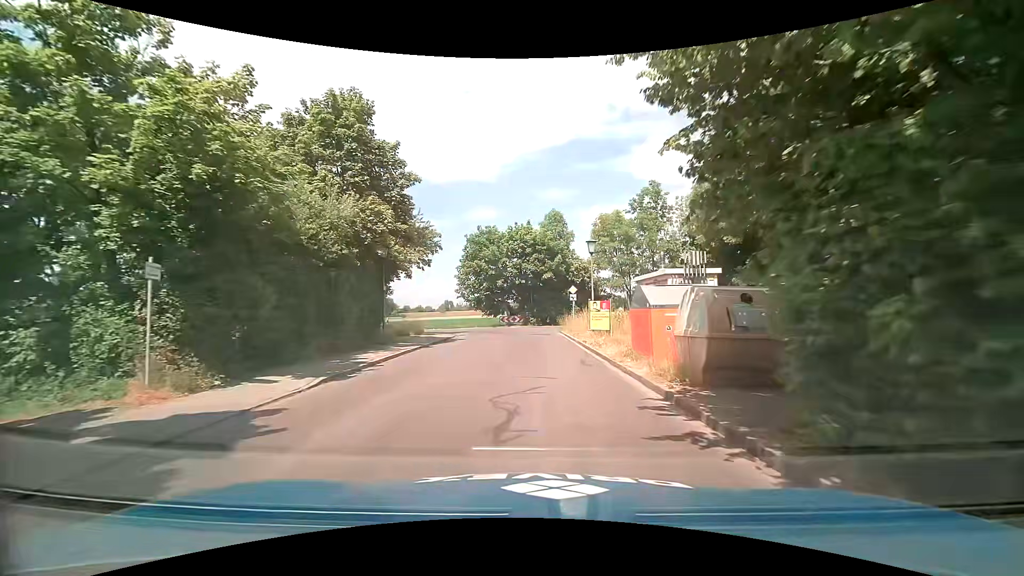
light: Day
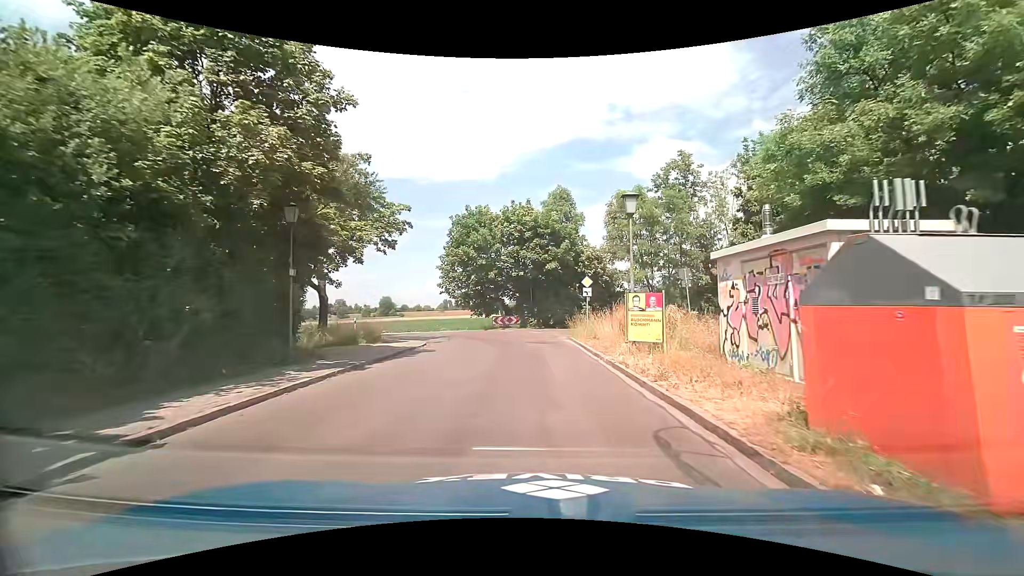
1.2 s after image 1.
(-0.1, +8.5) m; -1°
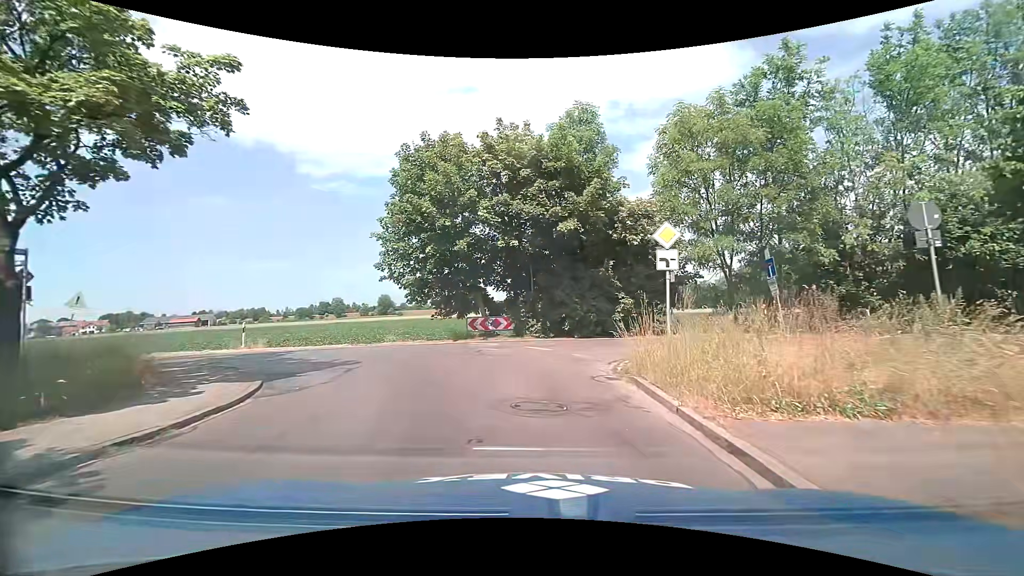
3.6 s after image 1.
(+0.2, +14.7) m; 0°
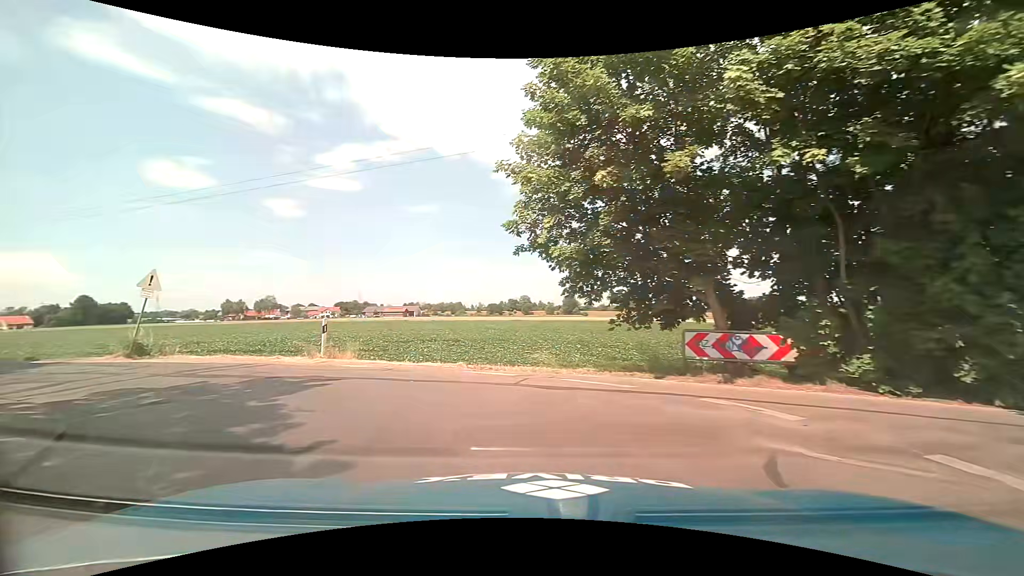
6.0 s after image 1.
(-1.3, +10.8) m; -23°
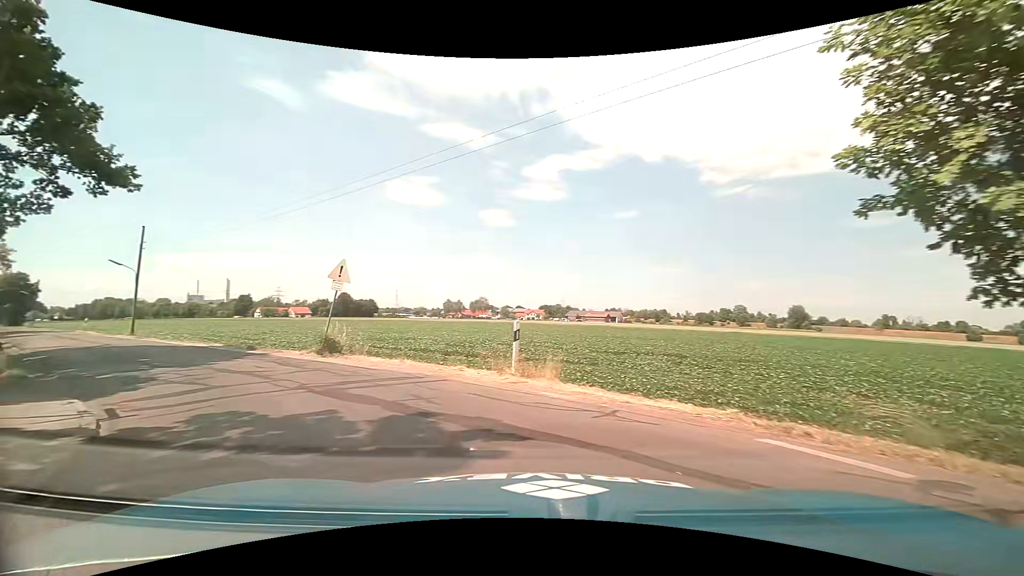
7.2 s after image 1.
(-0.8, +5.1) m; -22°
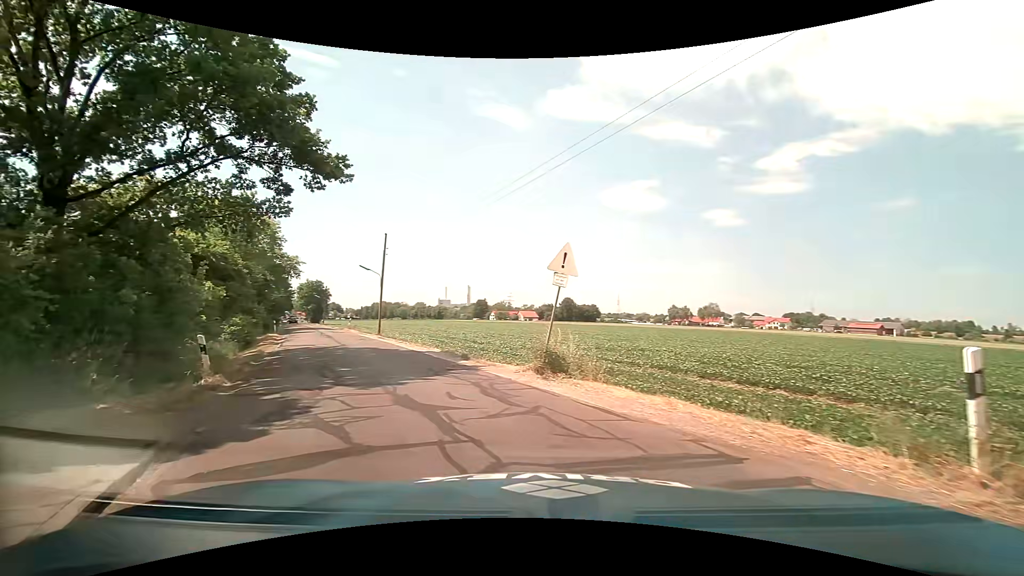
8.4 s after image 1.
(-1.1, +5.4) m; -23°
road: tertiary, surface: asphalt
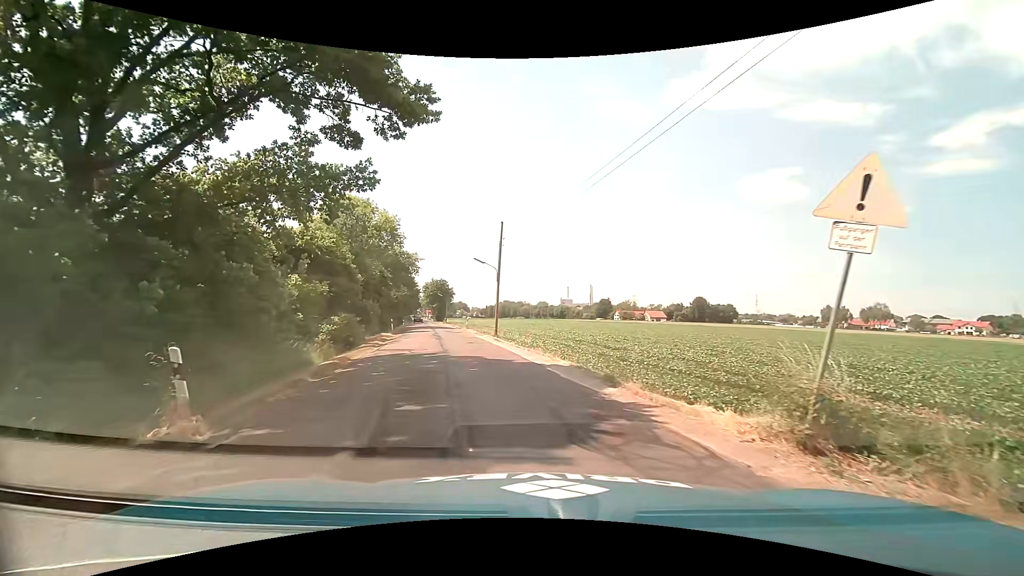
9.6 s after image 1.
(-0.8, +6.2) m; -14°
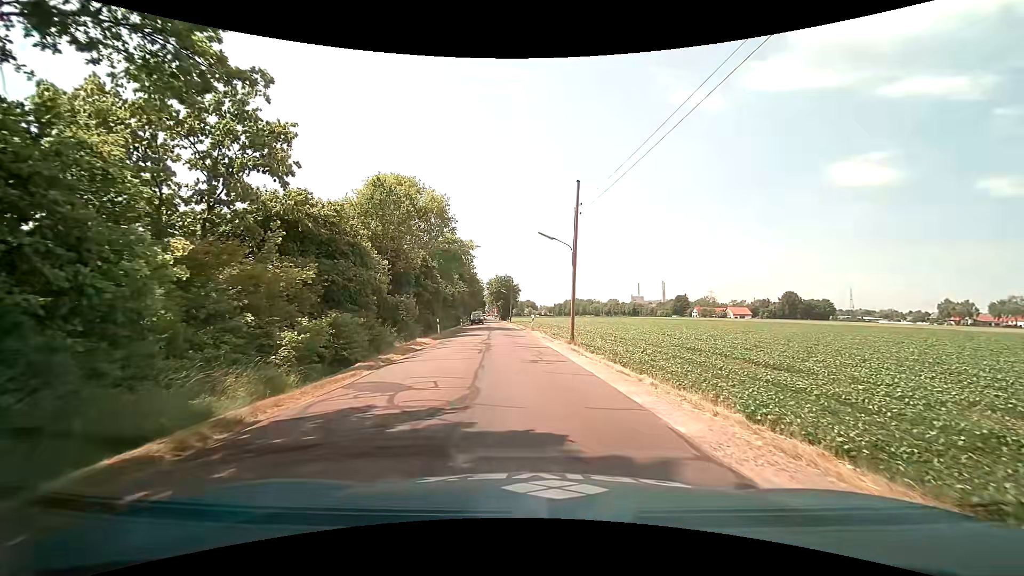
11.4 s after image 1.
(-0.9, +11.0) m; -7°
(0, +10) (-1, +20) (-1, +30) (-2, +40) (-3, +50) (-4, +60) (-5, +70) (-6, +80) (-7, +90) (-8, +100) m
